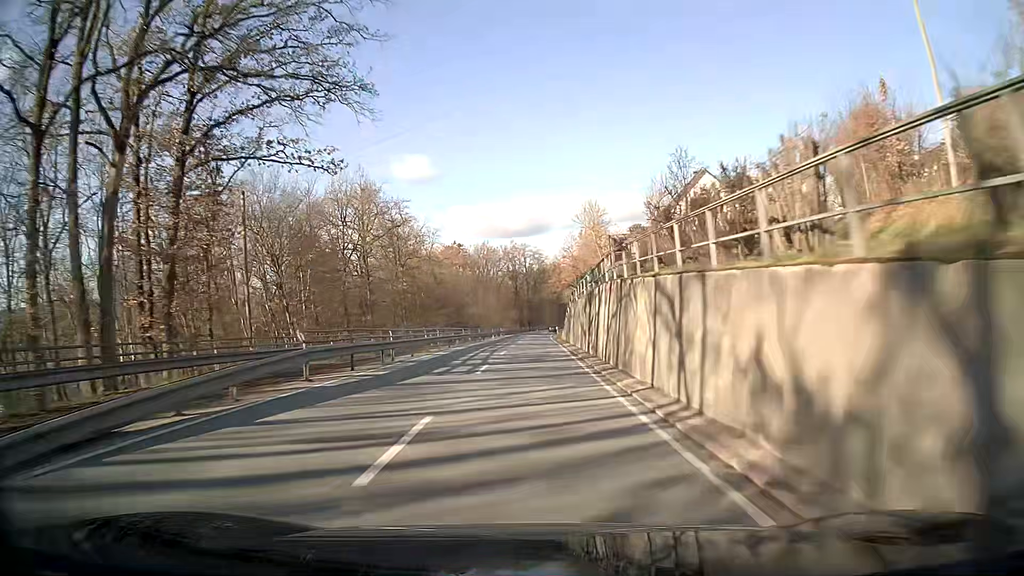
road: secondary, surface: asphalt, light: Day
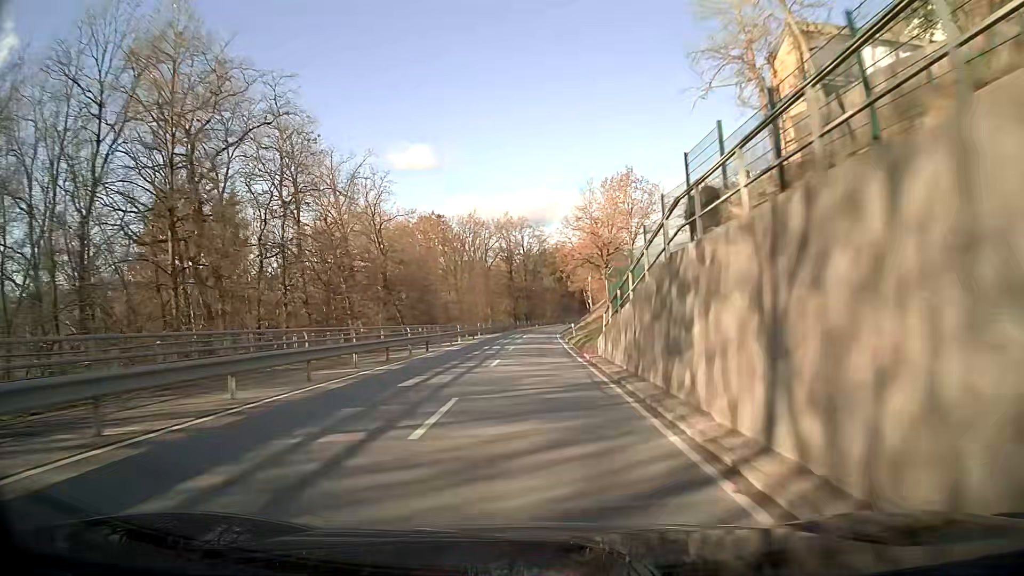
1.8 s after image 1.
(0.0, +33.9) m; 0°
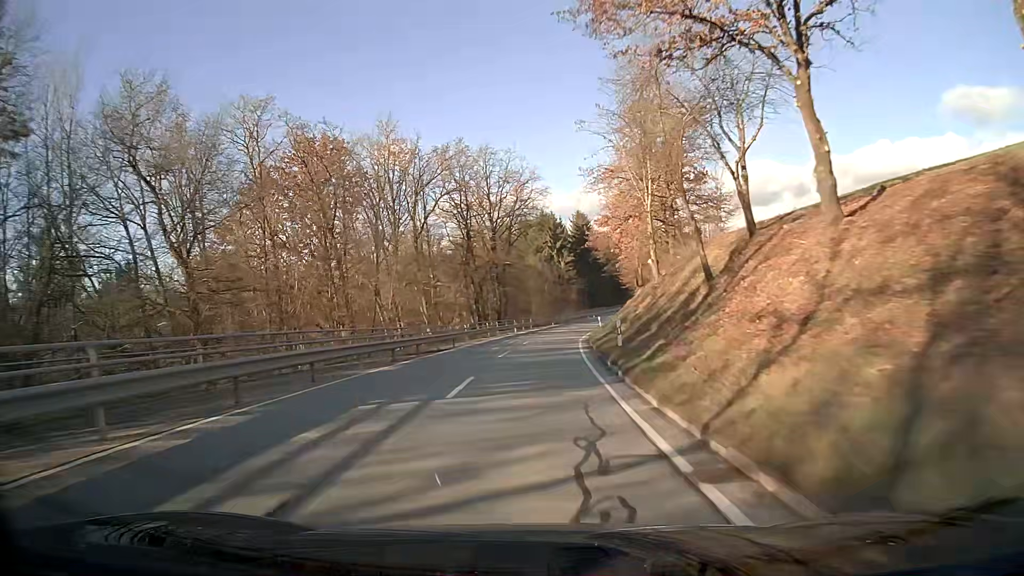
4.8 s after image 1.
(+0.6, +56.2) m; +2°
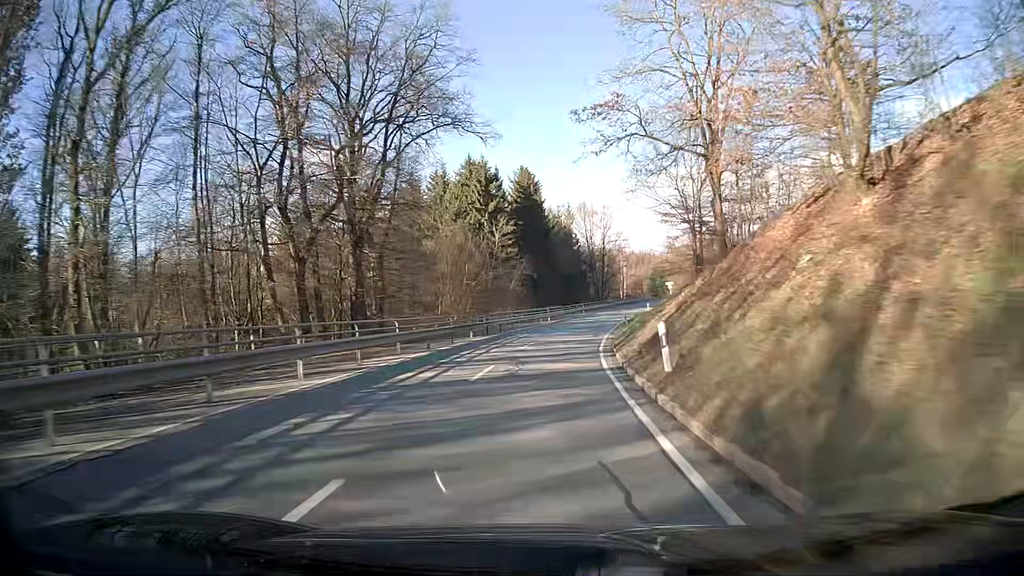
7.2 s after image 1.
(+2.0, +44.5) m; +6°
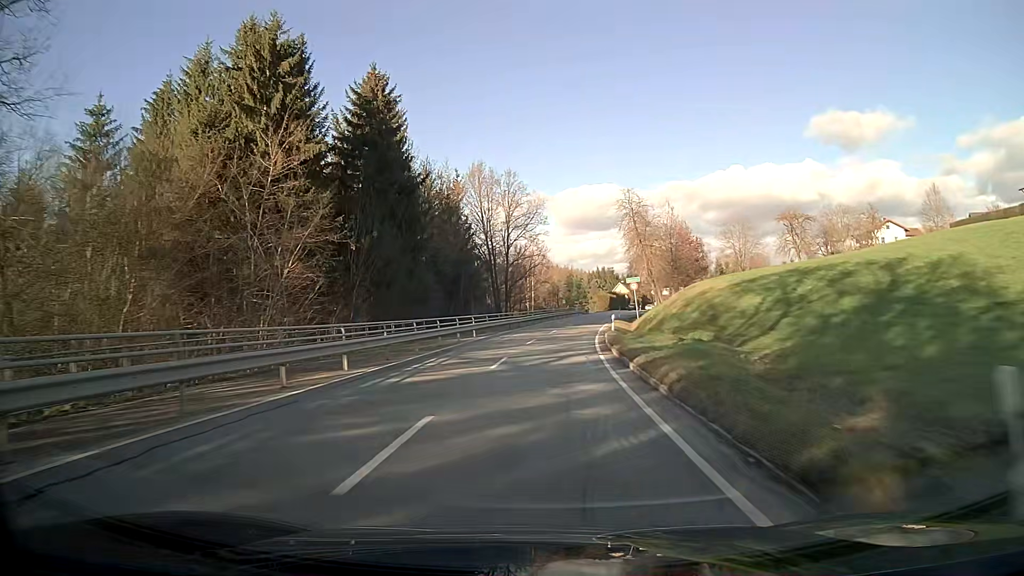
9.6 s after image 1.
(+3.4, +44.2) m; +9°
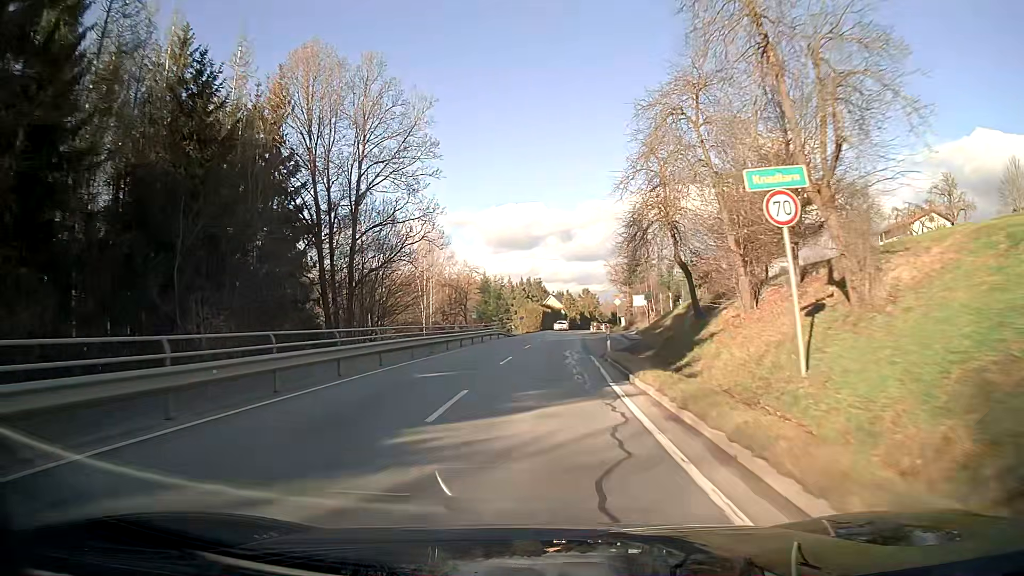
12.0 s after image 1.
(+2.7, +44.0) m; +7°
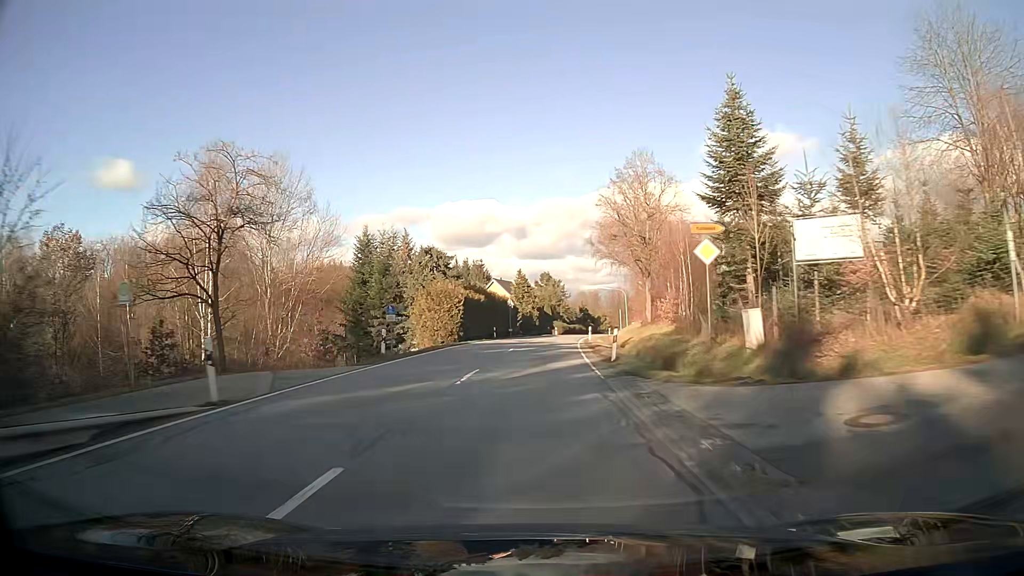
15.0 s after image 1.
(+2.3, +54.9) m; +4°
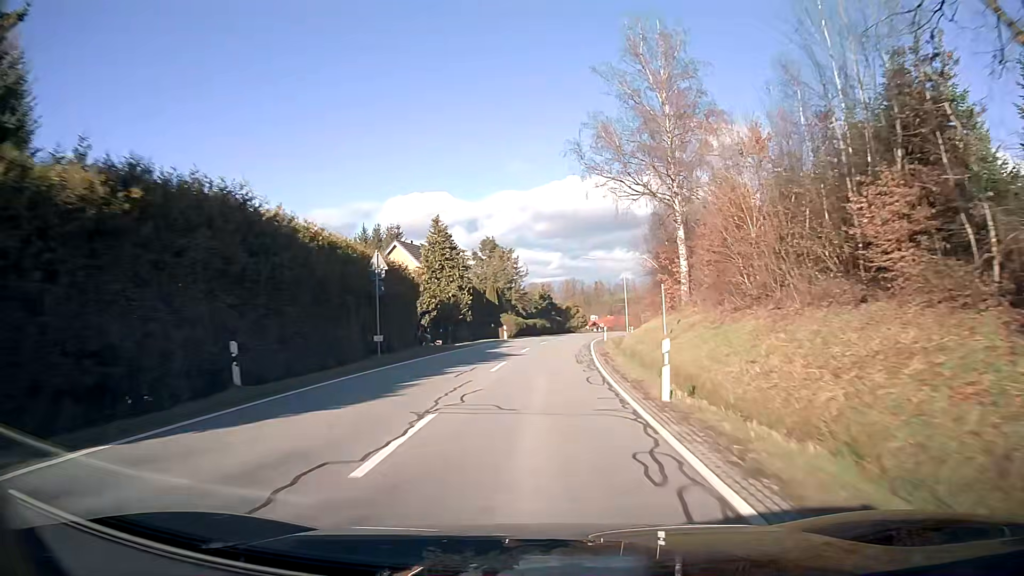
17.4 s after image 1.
(+1.5, +44.3) m; +4°
